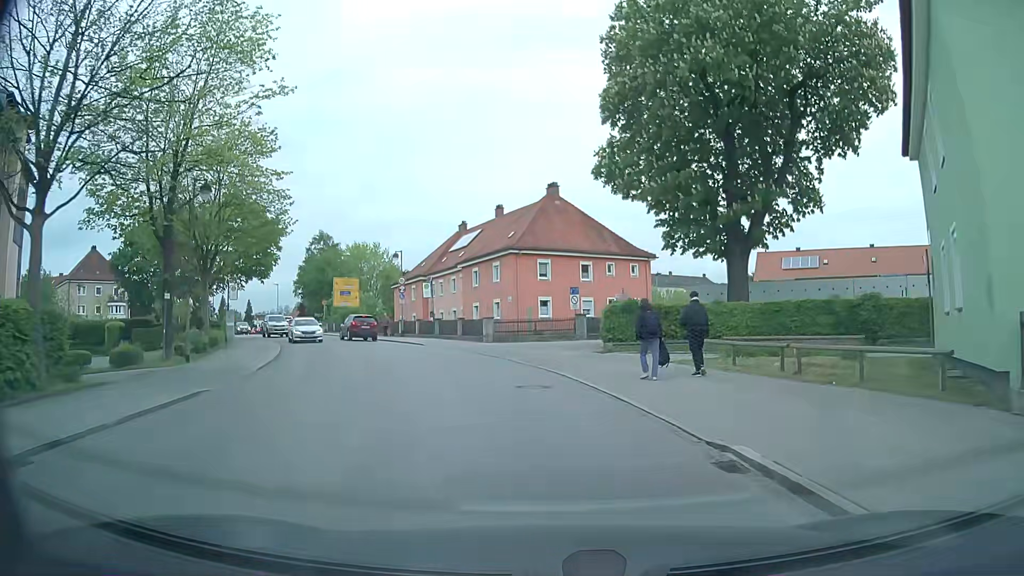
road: tertiary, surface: asphalt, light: Day
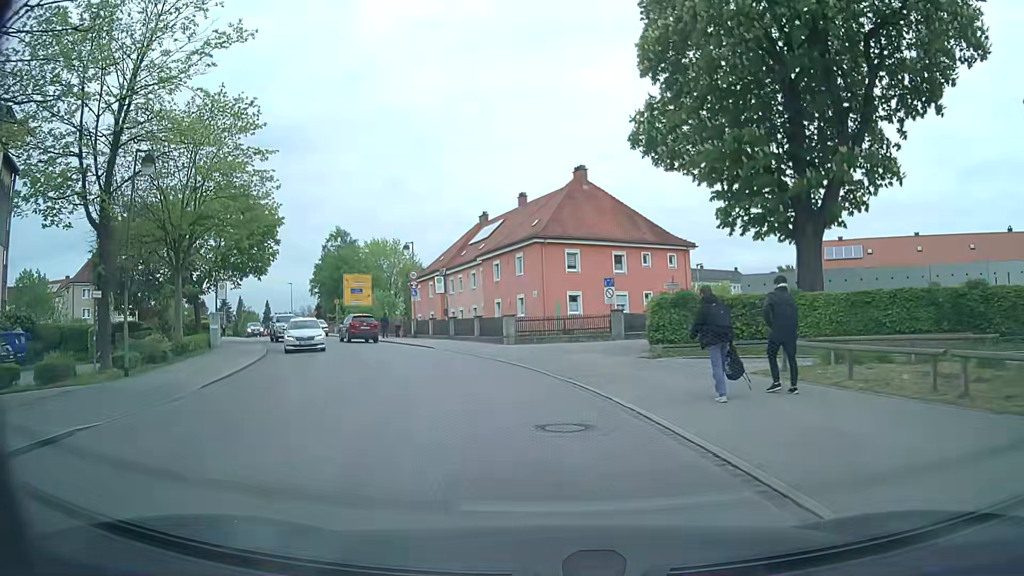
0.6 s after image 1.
(-0.1, +5.2) m; -2°
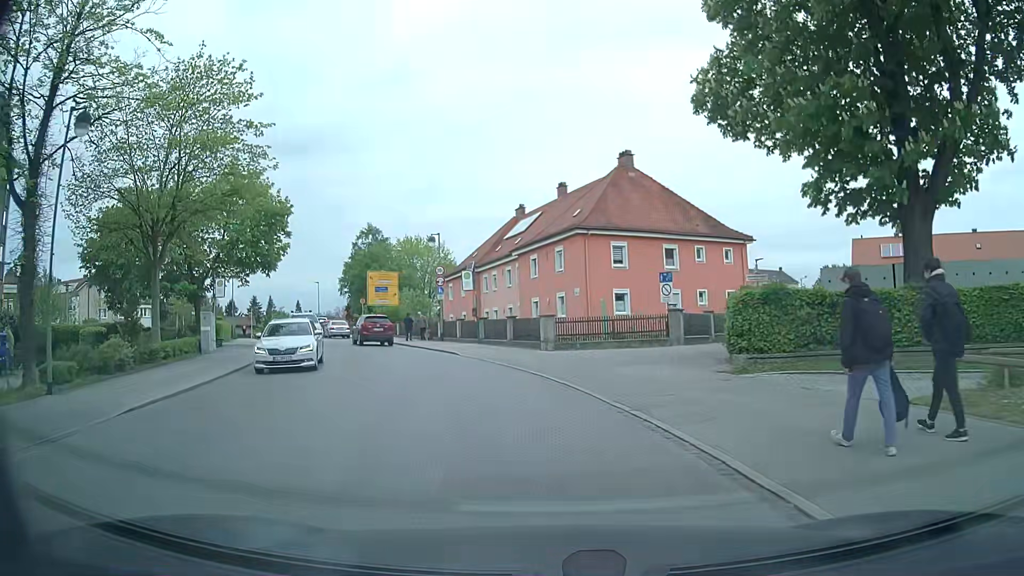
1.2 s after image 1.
(-0.2, +4.8) m; -5°
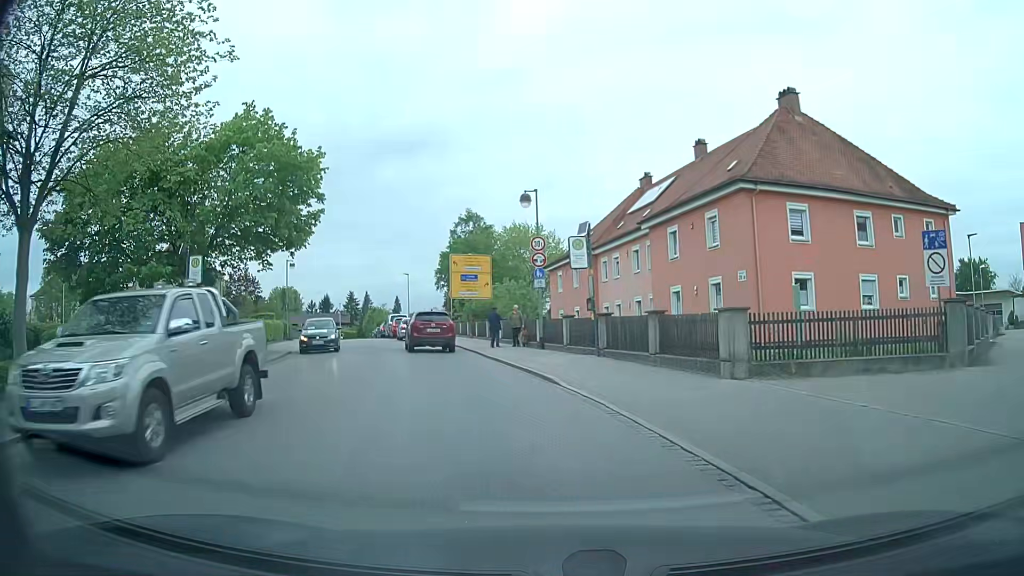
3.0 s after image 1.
(-0.7, +12.5) m; -8°
(-1, +10) (-2, +20) (-5, +30) (-8, +39) (-10, +49) (-13, +58) (-17, +68) (-21, +77) (-24, +86) (-27, +96) m
